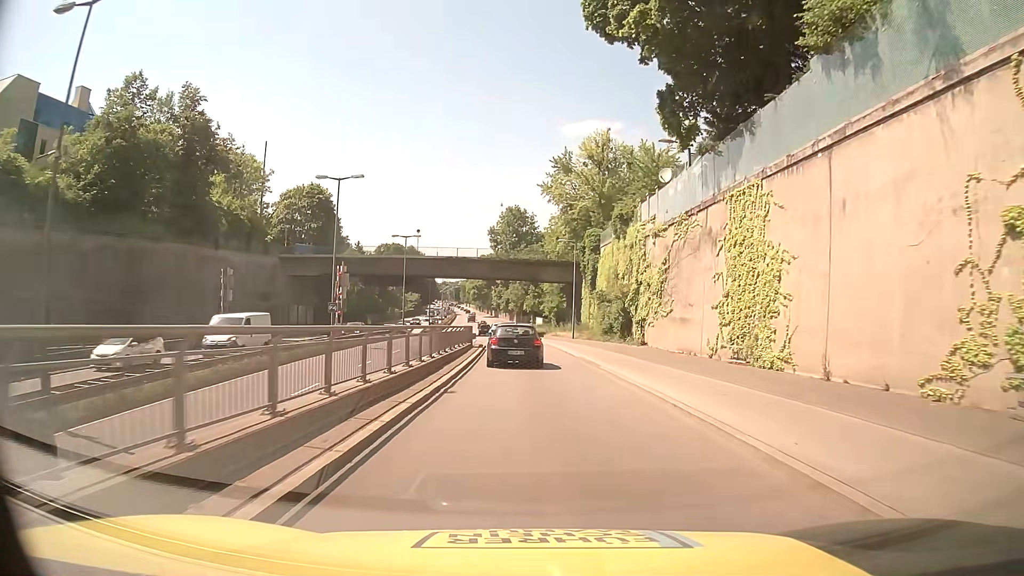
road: trunk_link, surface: asphalt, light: Day
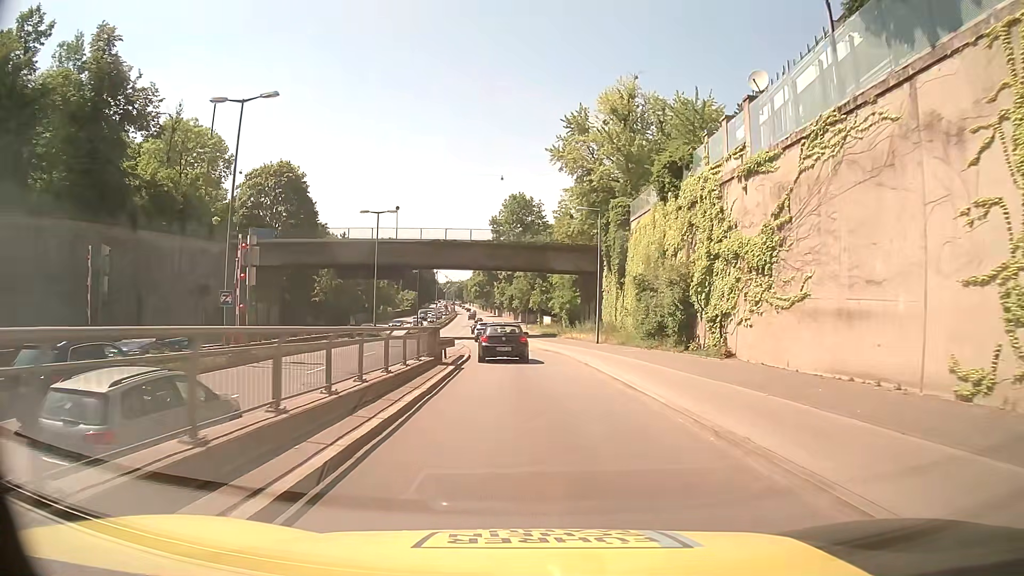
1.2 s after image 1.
(+0.1, +16.1) m; -1°
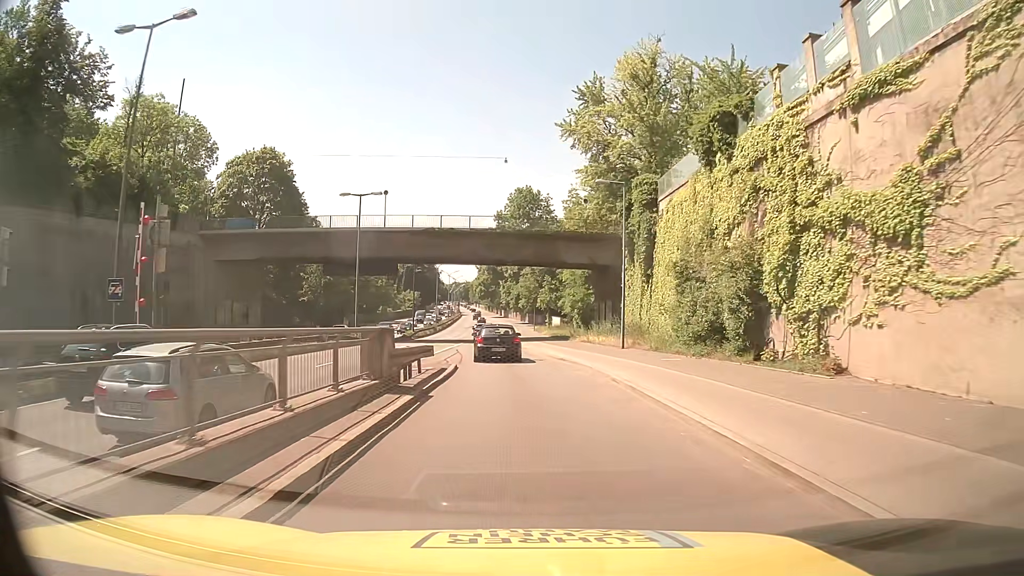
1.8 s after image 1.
(-0.1, +8.3) m; -1°
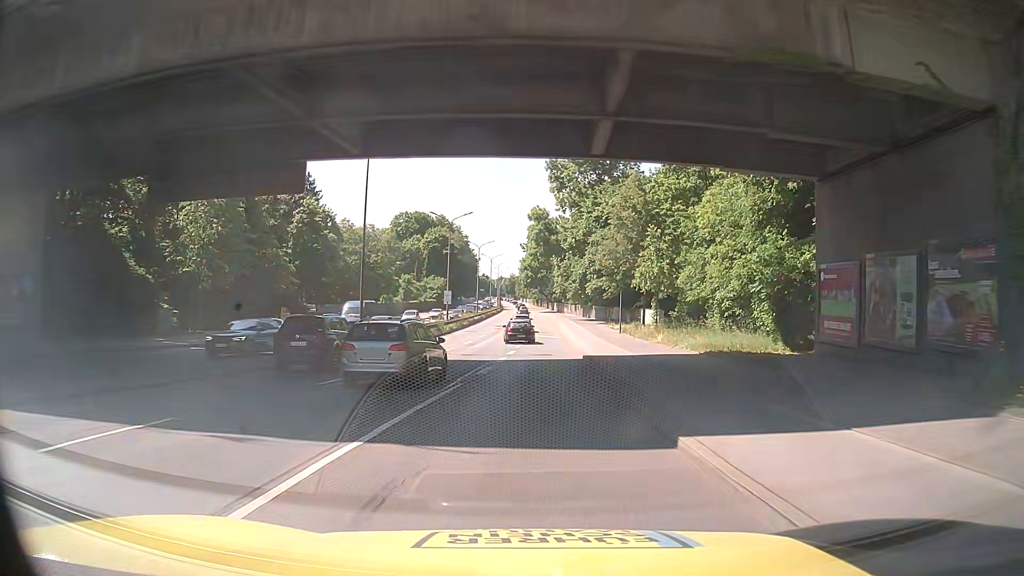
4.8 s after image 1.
(-1.8, +44.8) m; -4°
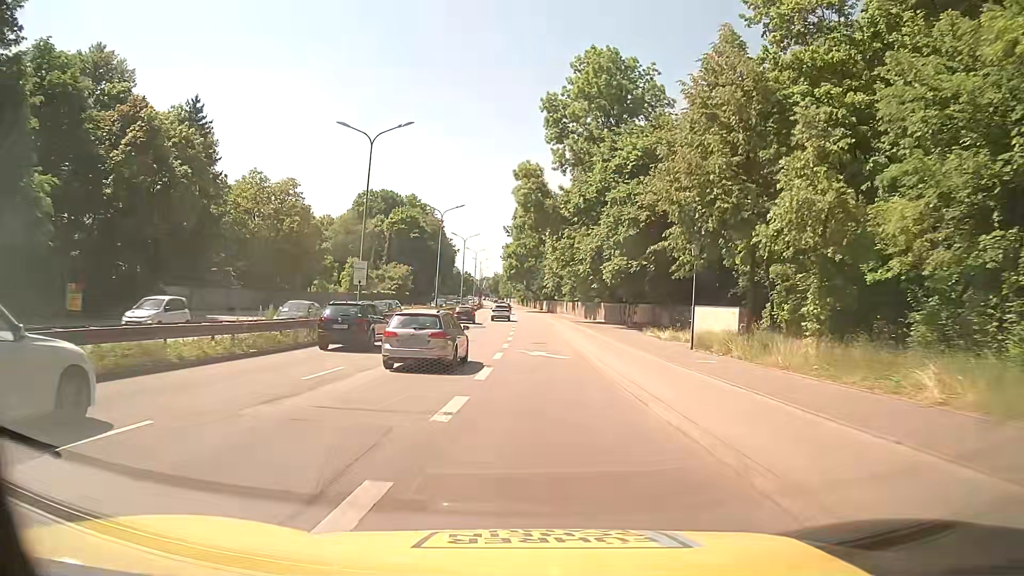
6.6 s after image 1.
(+0.1, +28.1) m; 0°
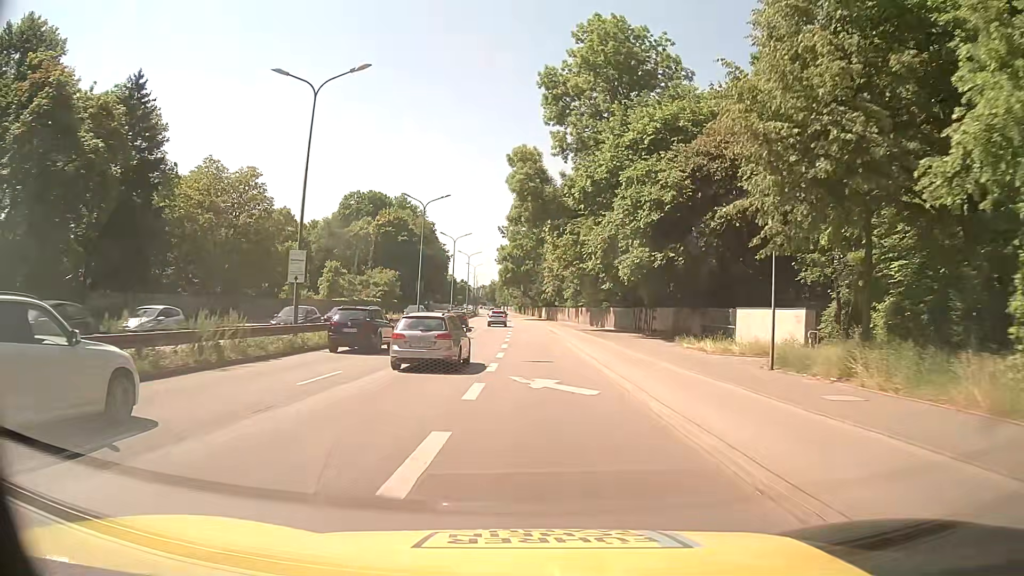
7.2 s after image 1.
(+0.1, +9.2) m; +1°
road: trunk
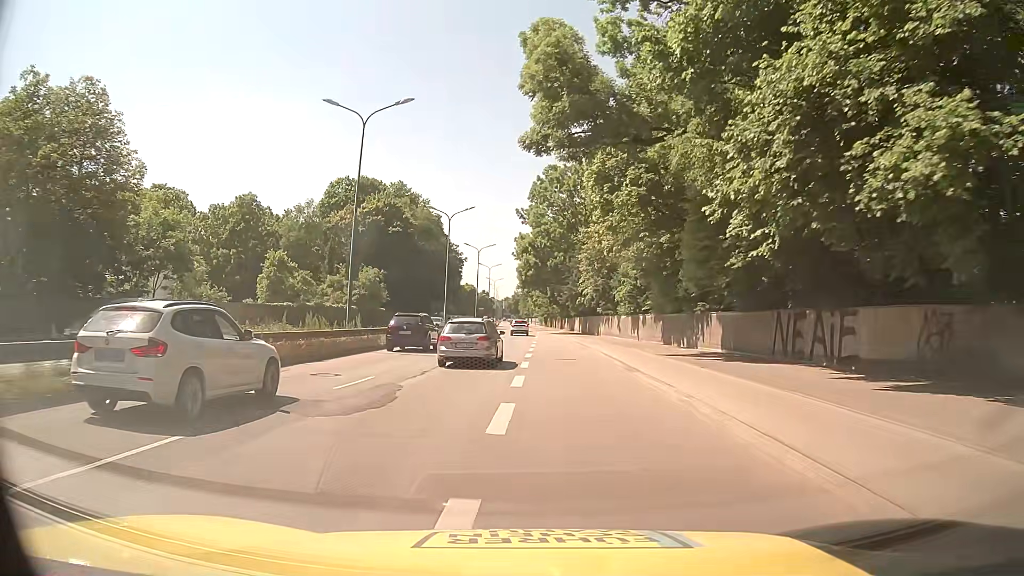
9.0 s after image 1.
(-0.2, +26.8) m; -2°
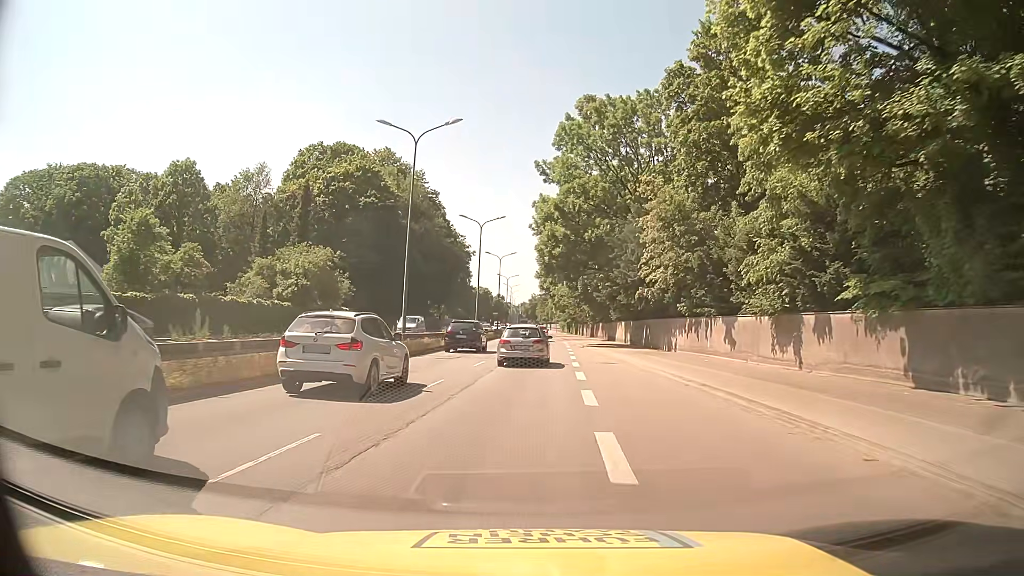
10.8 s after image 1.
(-0.6, +26.0) m; -2°
(0, +10) (0, +20) (+1, +30) (+1, +40) (+2, +50) (+2, +60) (+2, +70) (+2, +80) (+2, +90) (+3, +100) m
